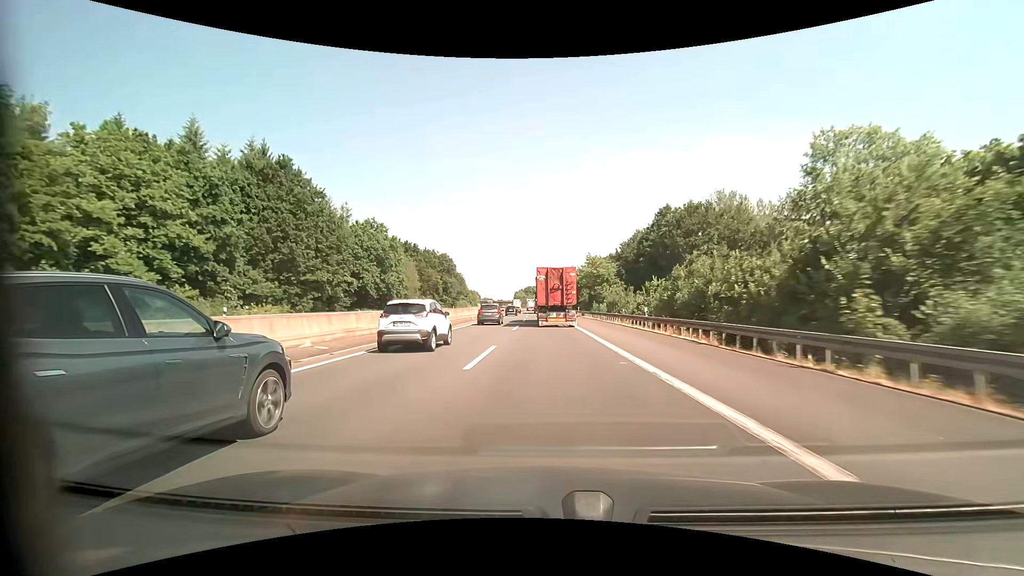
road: motorway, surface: asphalt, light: Day
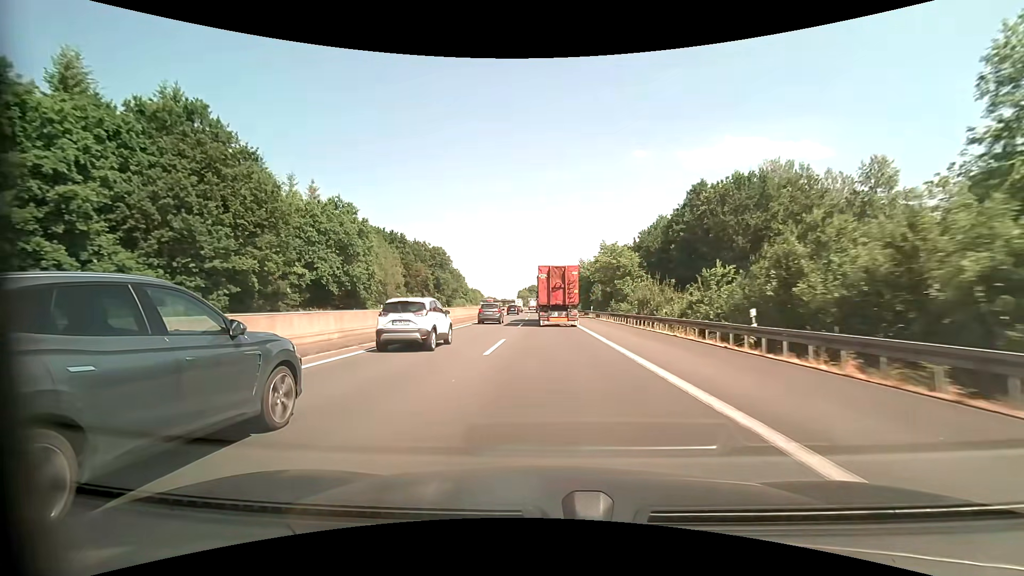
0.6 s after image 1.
(-0.1, +15.2) m; -1°
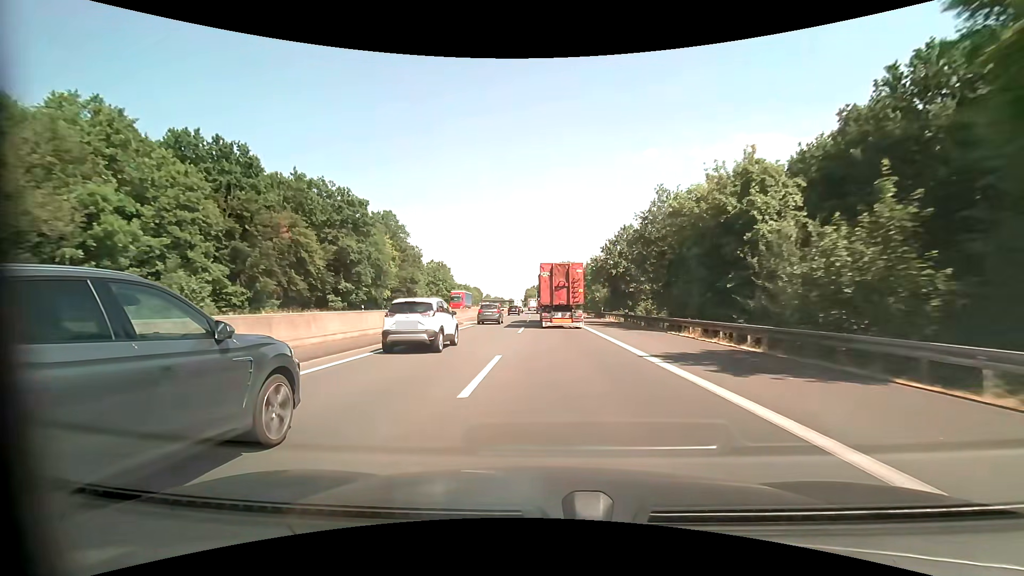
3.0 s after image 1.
(-0.9, +60.3) m; -1°
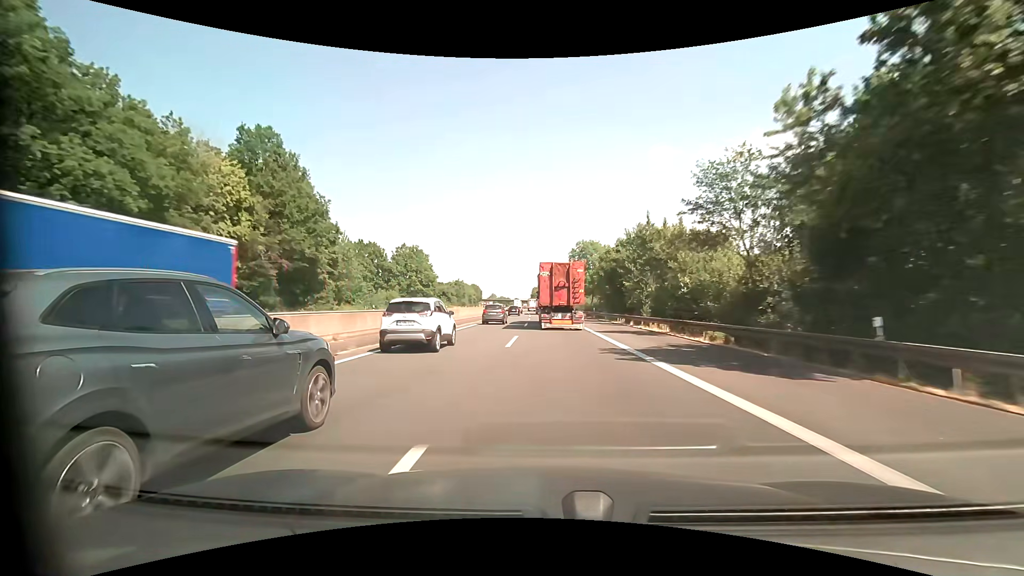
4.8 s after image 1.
(-0.3, +44.8) m; -1°
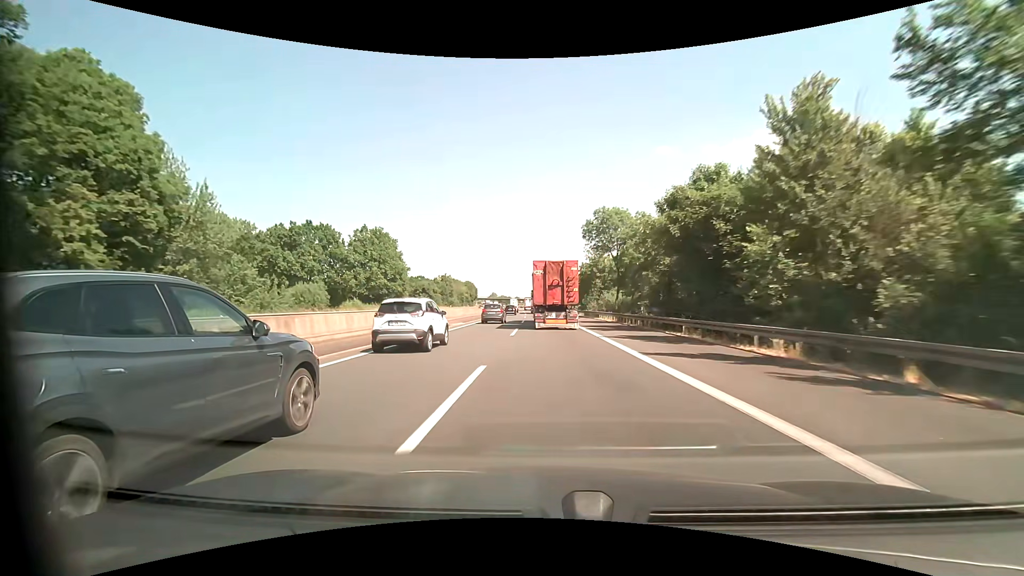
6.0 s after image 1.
(0.0, +29.8) m; 0°
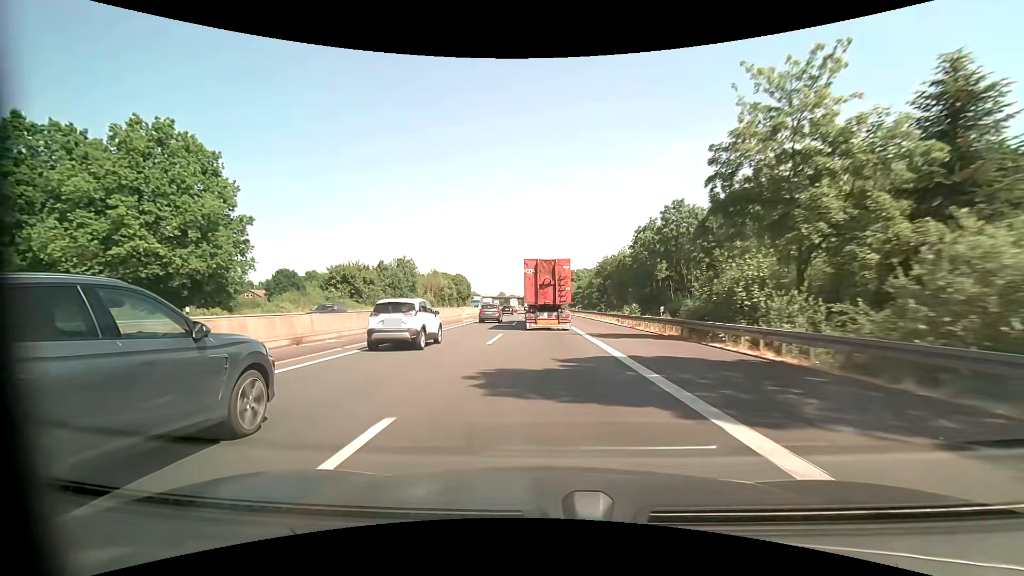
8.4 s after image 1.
(-0.6, +59.2) m; -1°
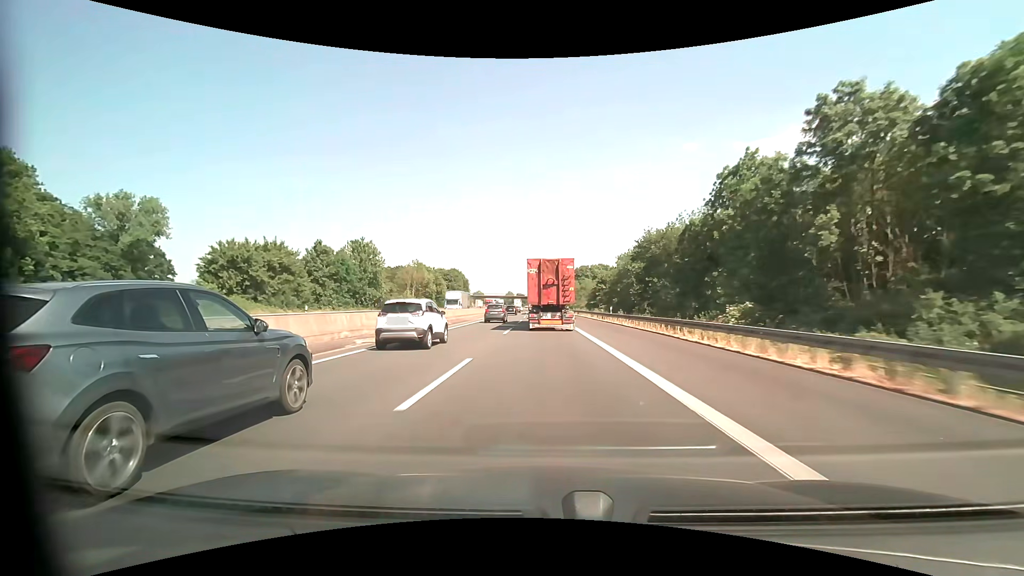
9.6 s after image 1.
(-0.4, +29.2) m; -1°
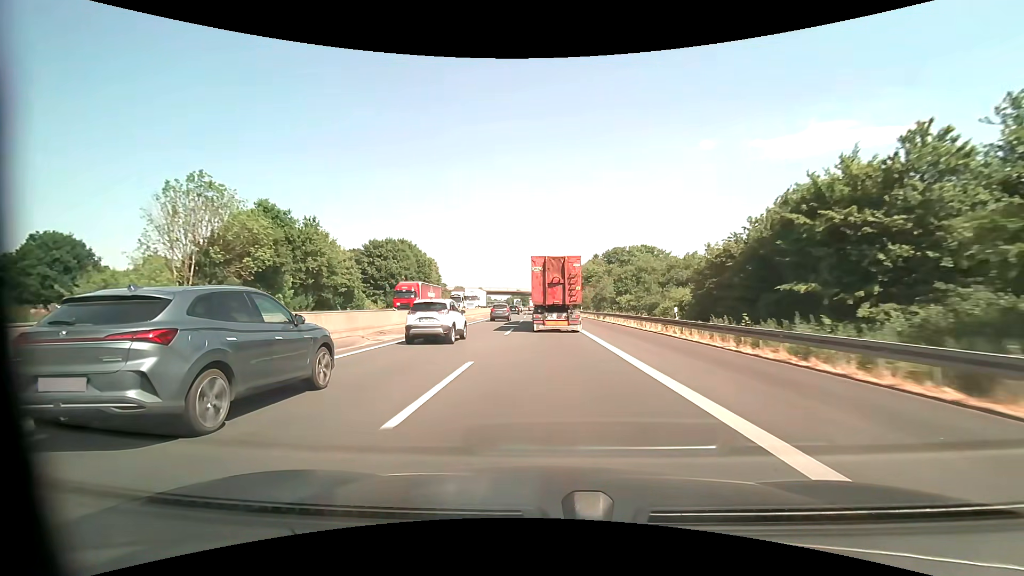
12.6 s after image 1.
(-1.4, +72.9) m; -2°
(0, +10) (0, +20) (0, +30) (0, +40) (0, +50) (0, +60) (0, +70) (-1, +80) (-1, +90) (-1, +100) m
